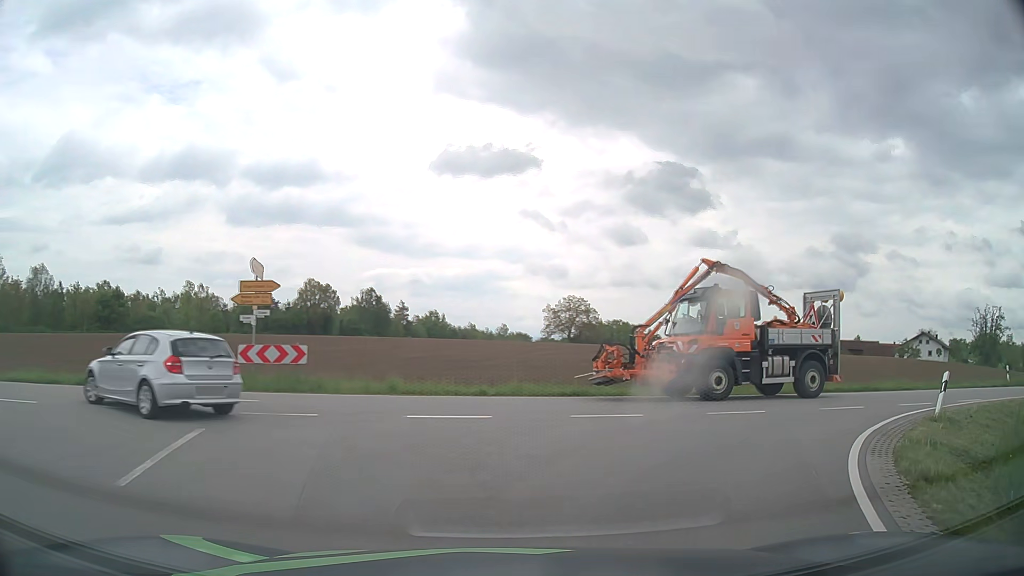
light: Day
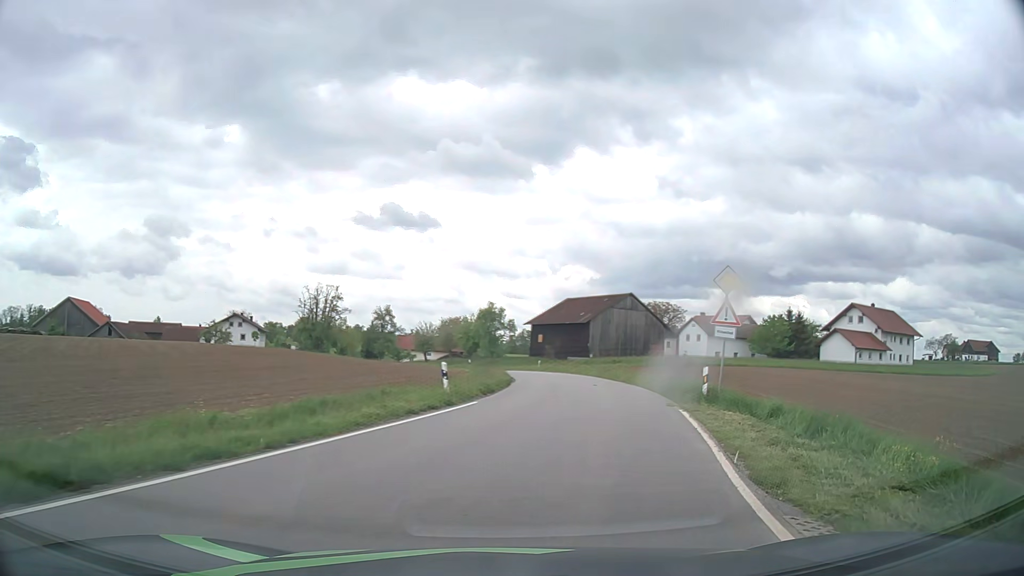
(+9.2, +16.4) m; +60°
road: tertiary
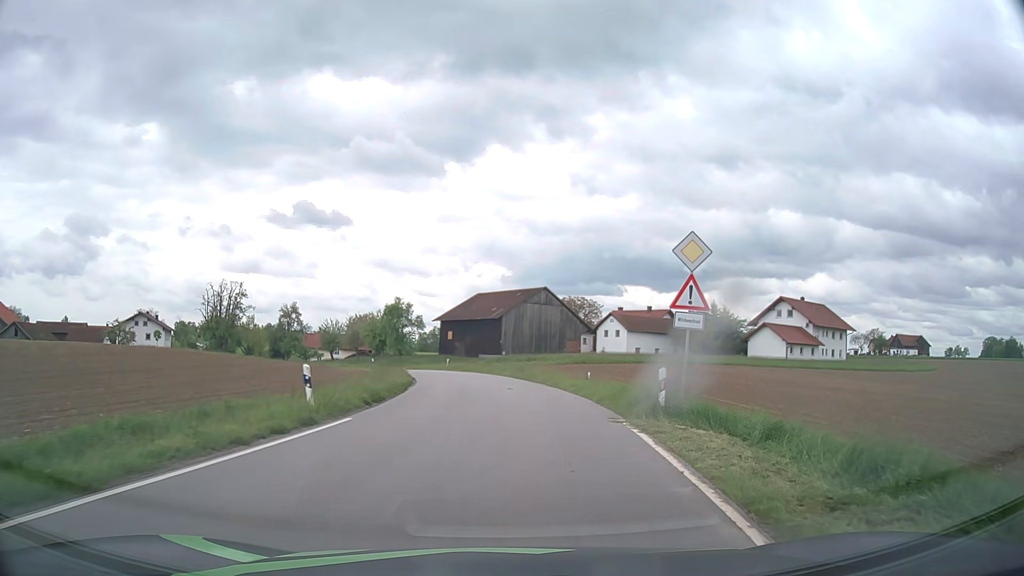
(+0.4, +5.1) m; +8°
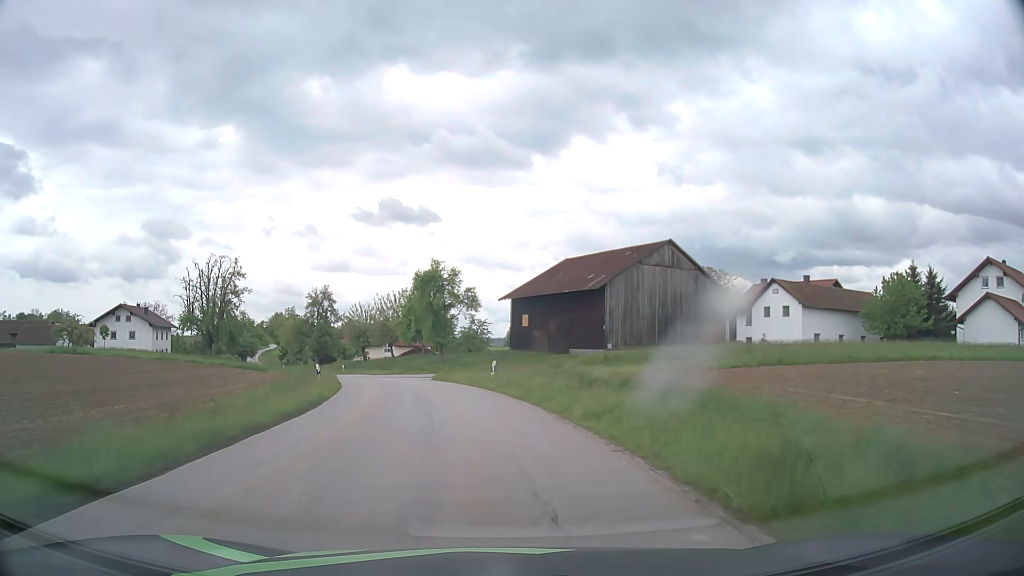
(-0.2, +36.1) m; -7°
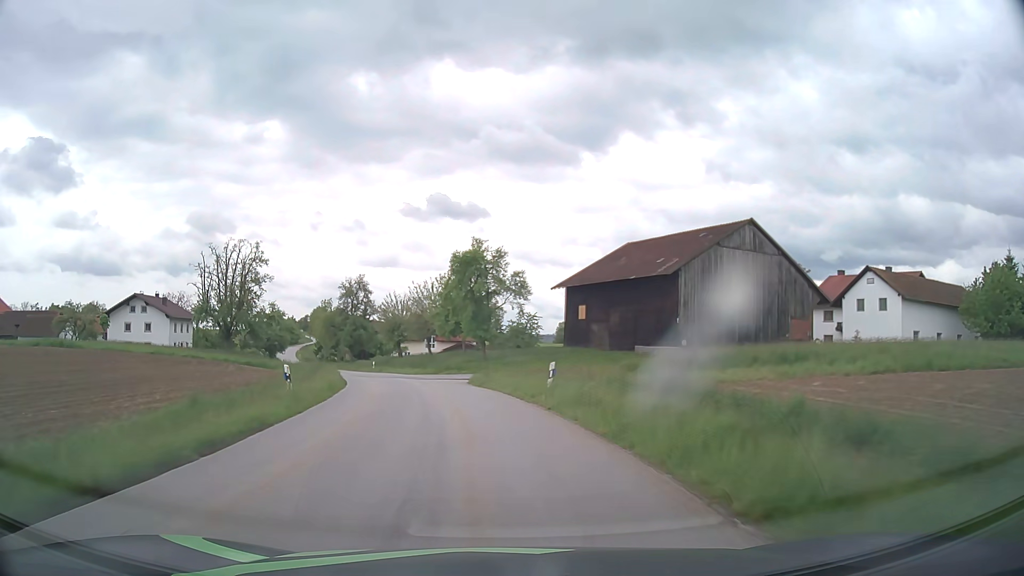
(-0.4, +9.3) m; -4°
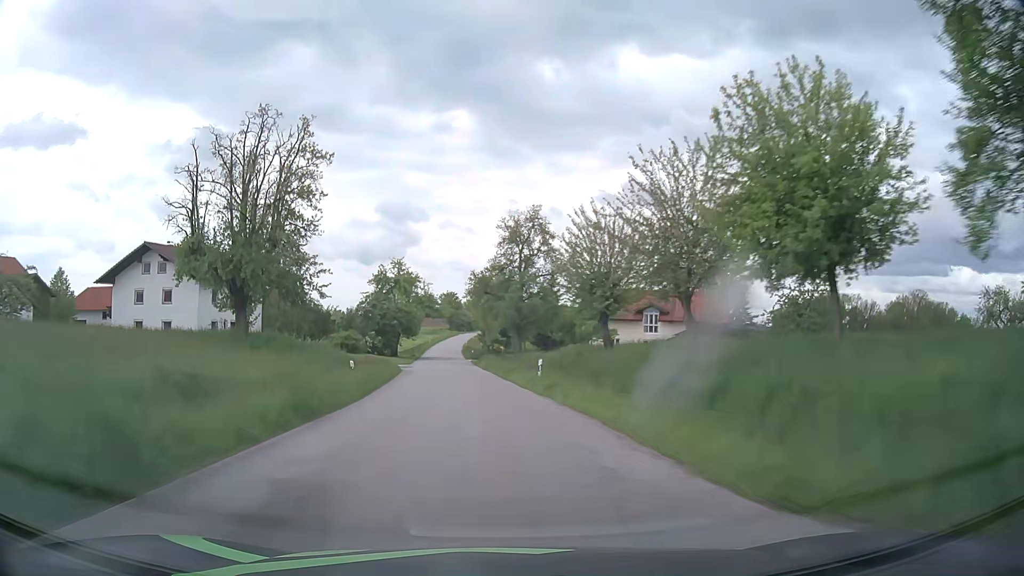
(-6.7, +42.6) m; -17°
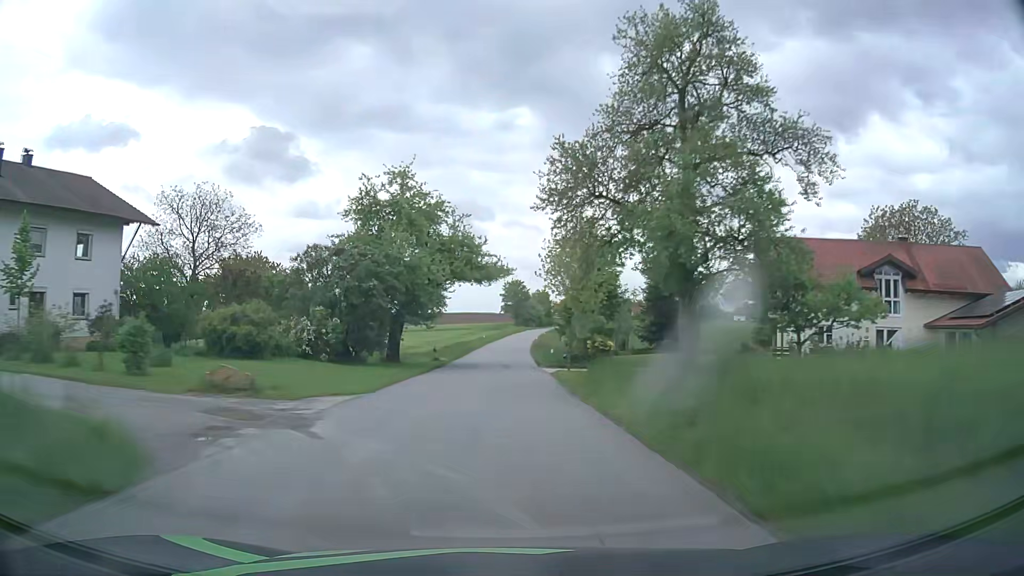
(-2.5, +37.4) m; -6°
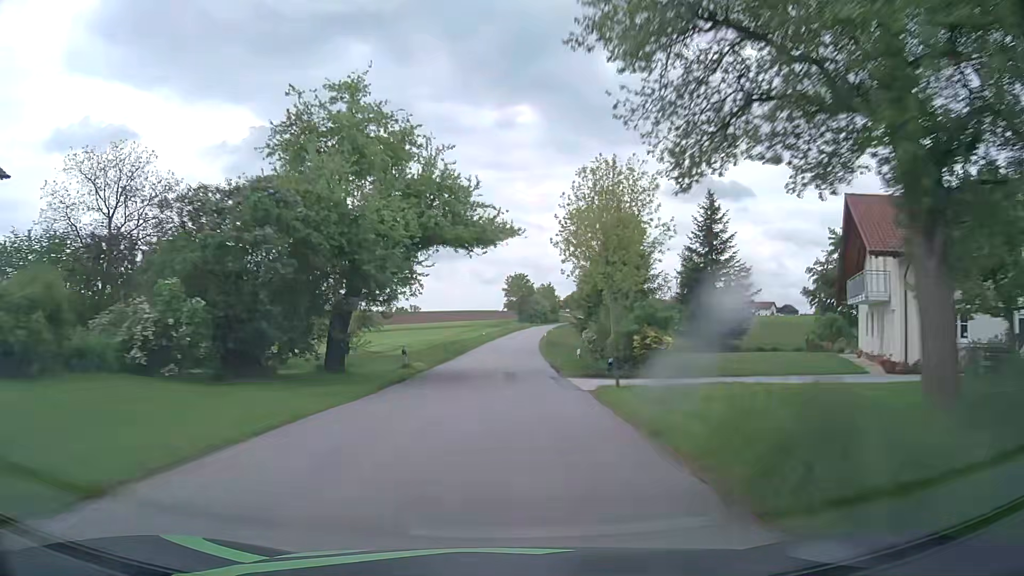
(0.0, +12.8) m; 0°
(0, +10) (0, +20) (0, +30) (0, +40) (+1, +50) (+1, +60) (+1, +70) (+2, +80) (+2, +90) (+3, +100) m
